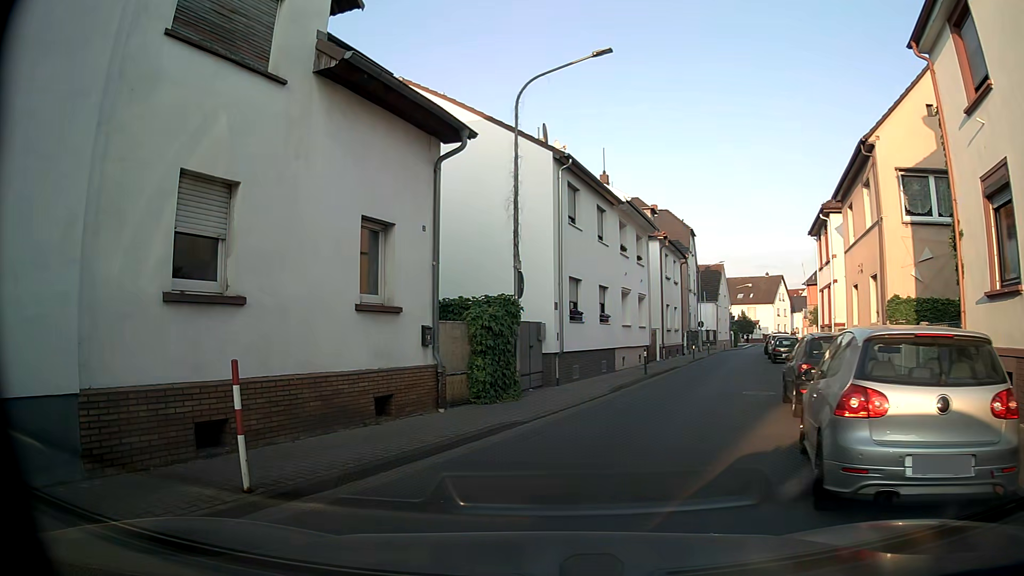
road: tertiary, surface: asphalt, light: Day
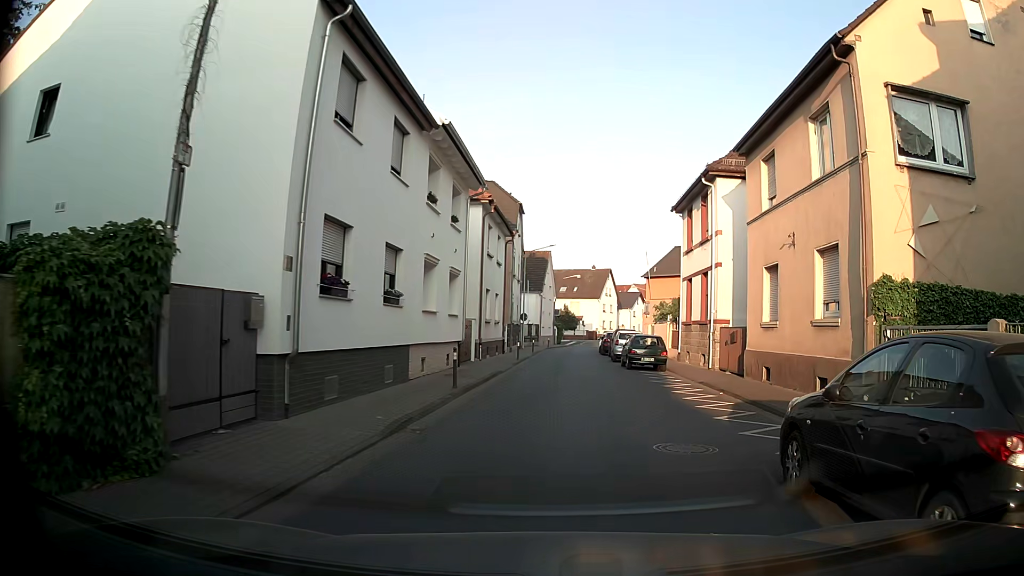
(+0.8, +8.8) m; +13°
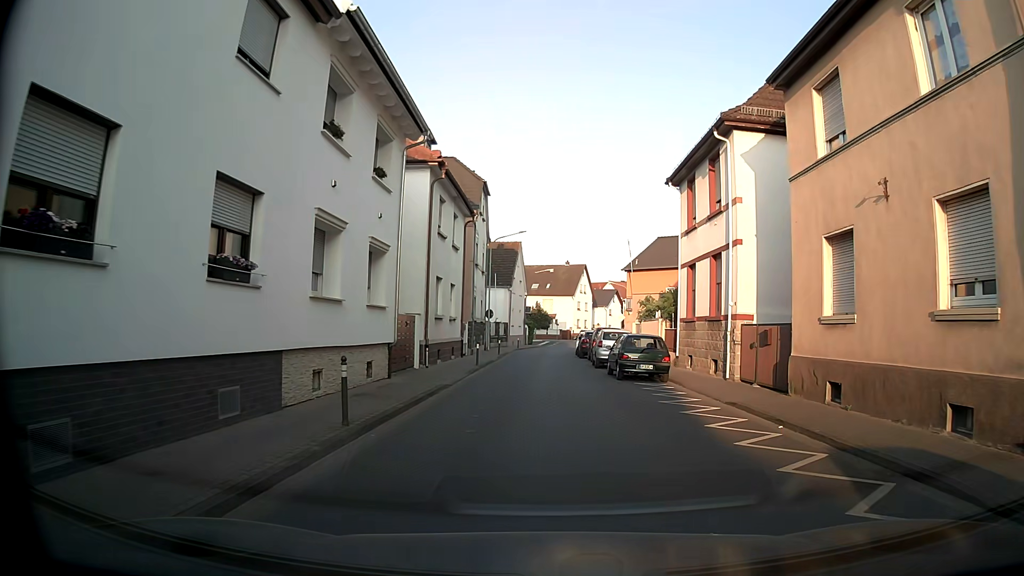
(+0.2, +6.4) m; +2°
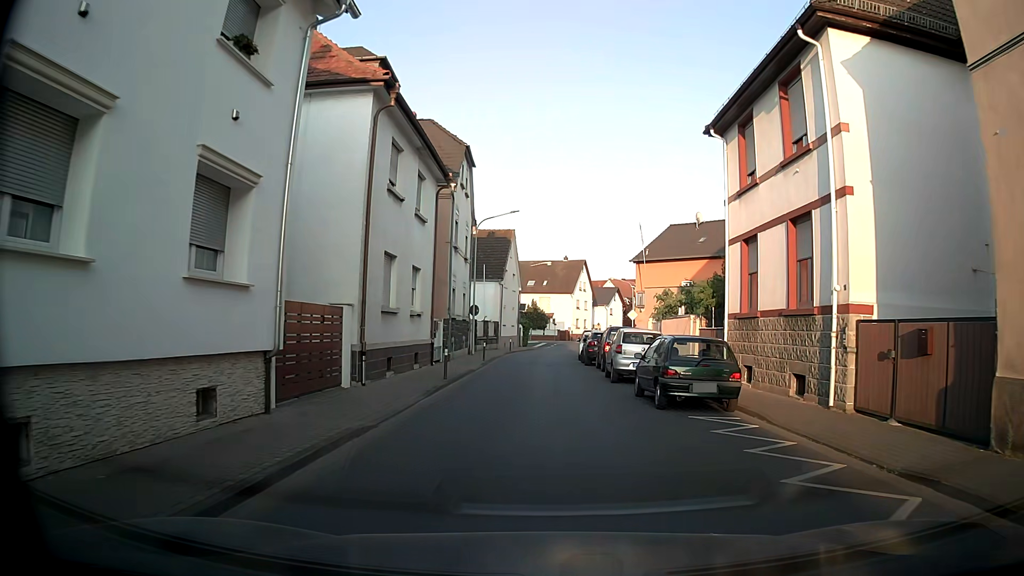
(+0.1, +7.6) m; +1°
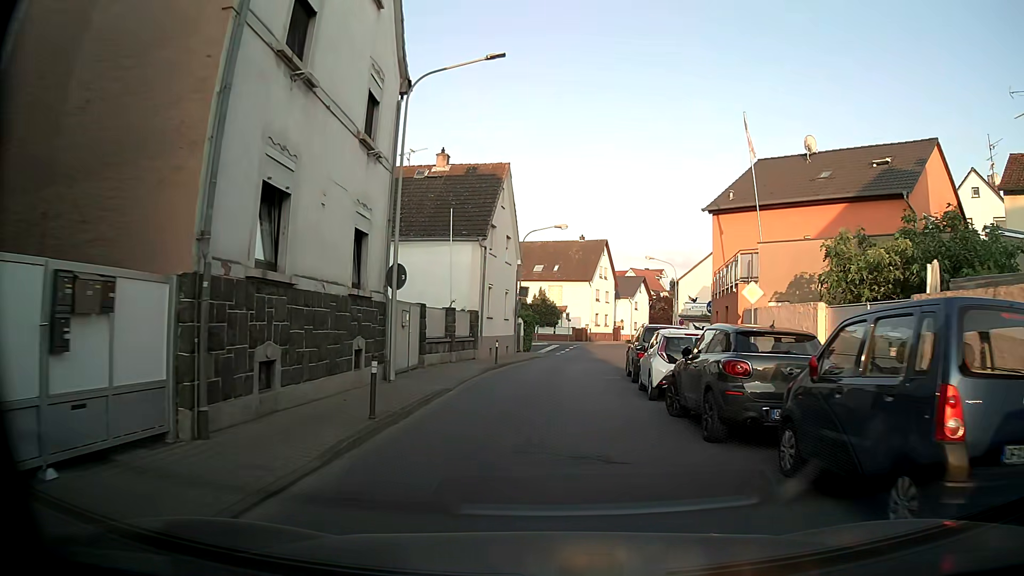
(-0.2, +20.8) m; -2°
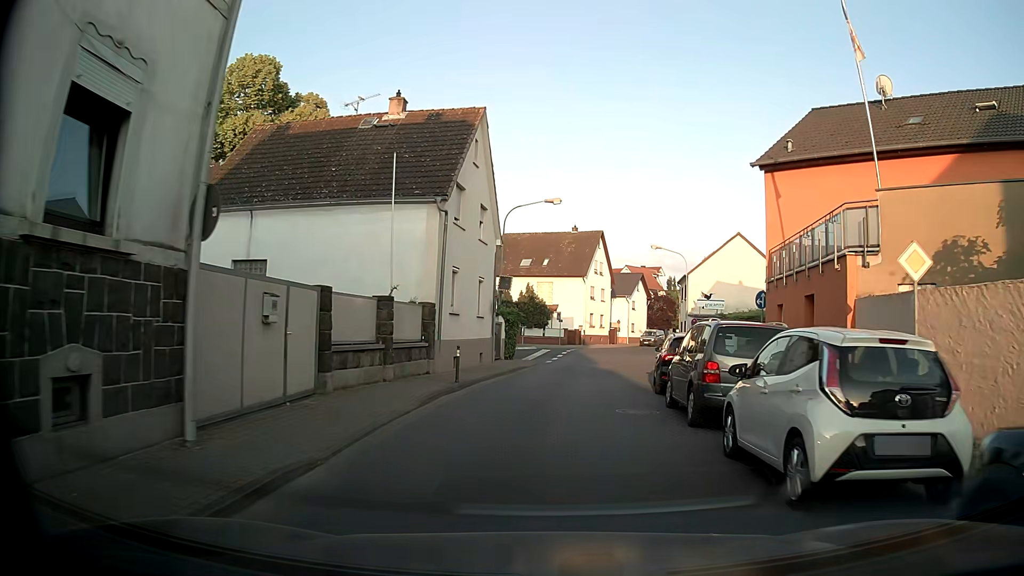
(+0.2, +8.7) m; +2°
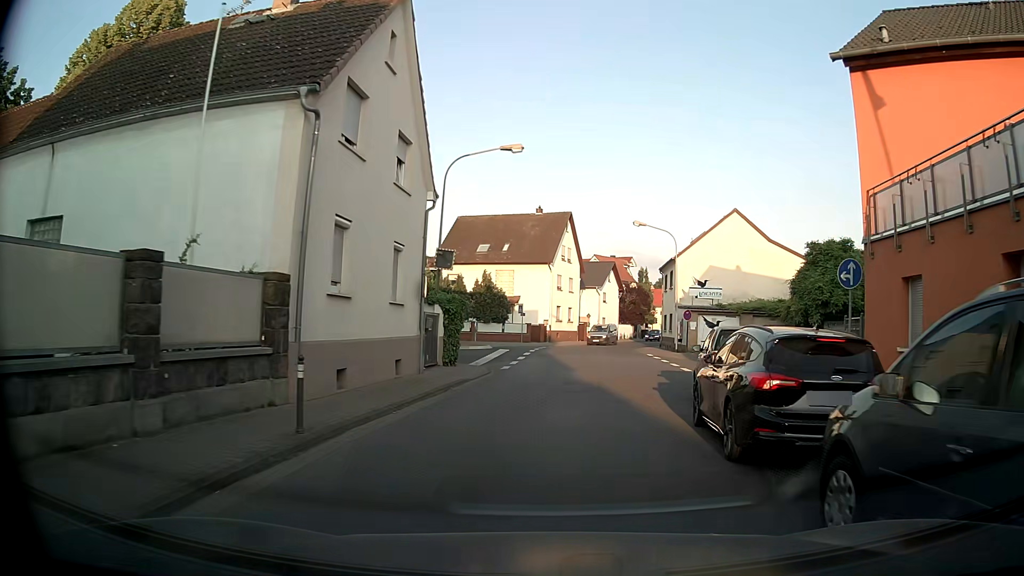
(+0.1, +9.0) m; +2°
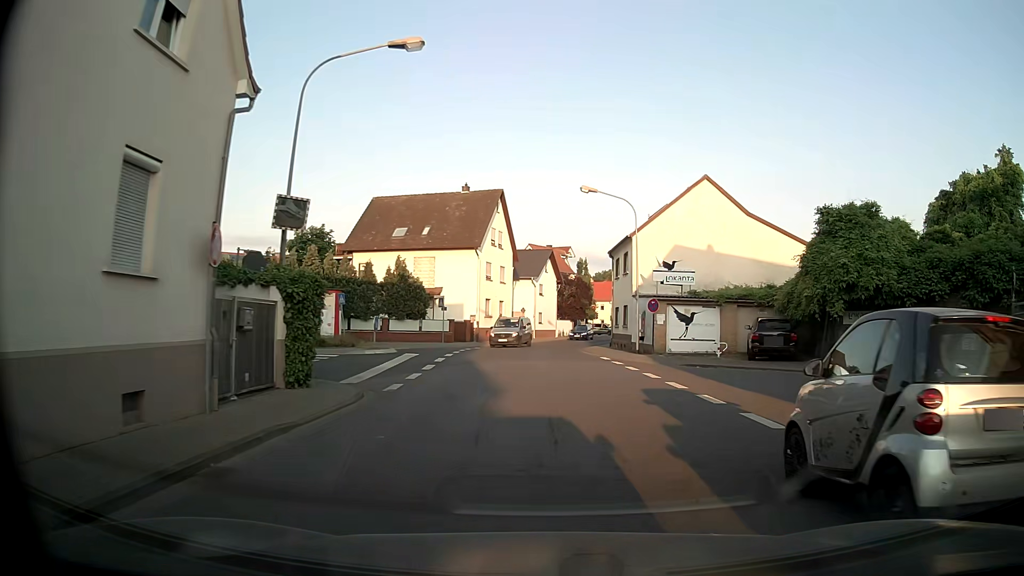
(+0.5, +9.0) m; +6°
